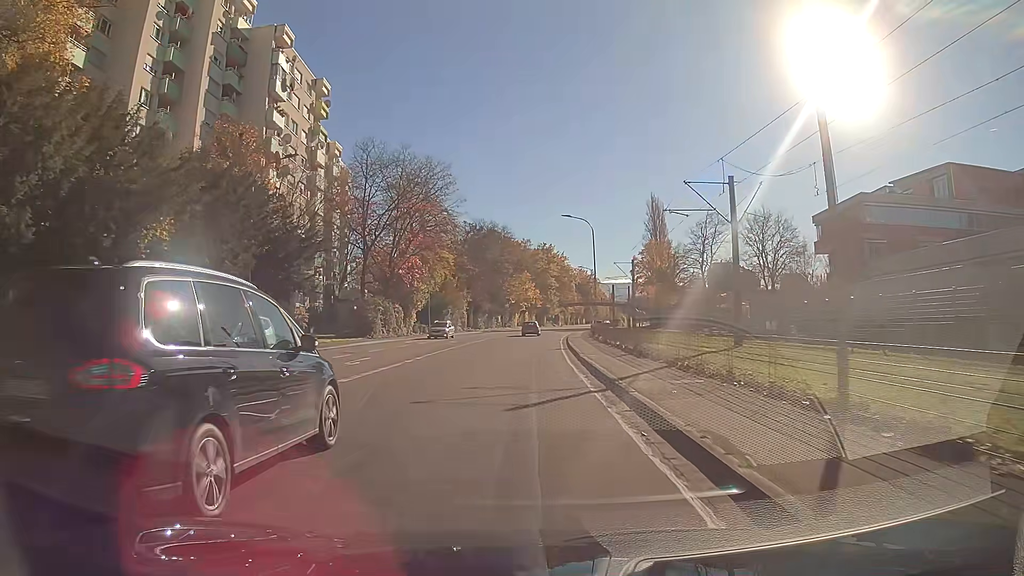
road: secondary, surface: asphalt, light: Day
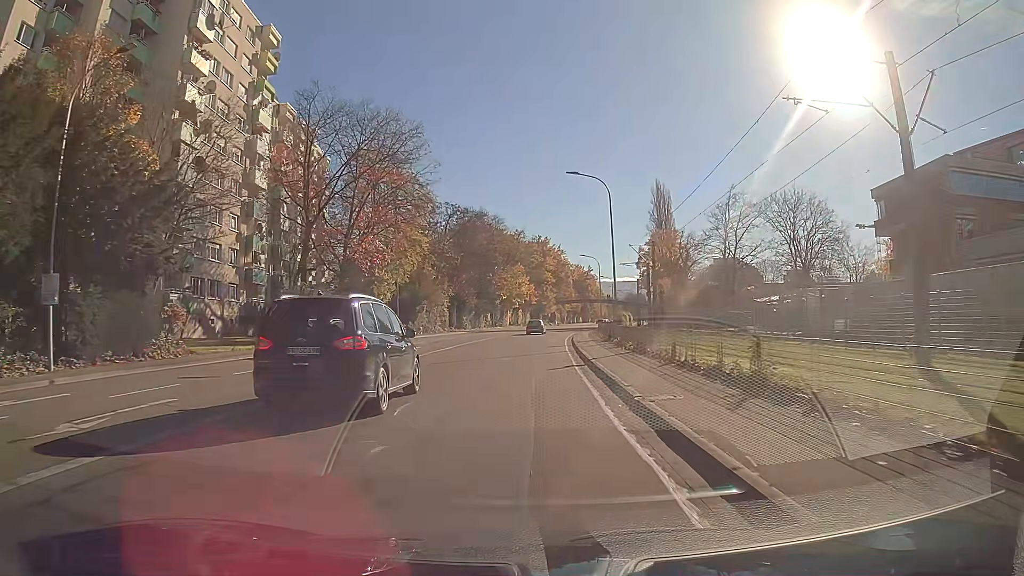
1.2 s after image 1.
(+0.1, +14.3) m; 0°
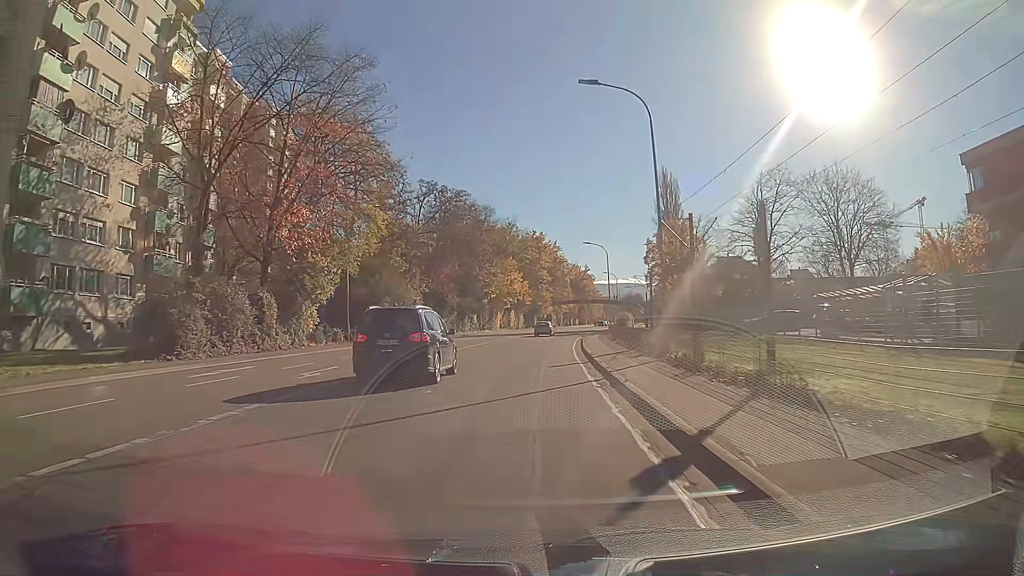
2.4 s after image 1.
(+0.1, +14.5) m; +1°
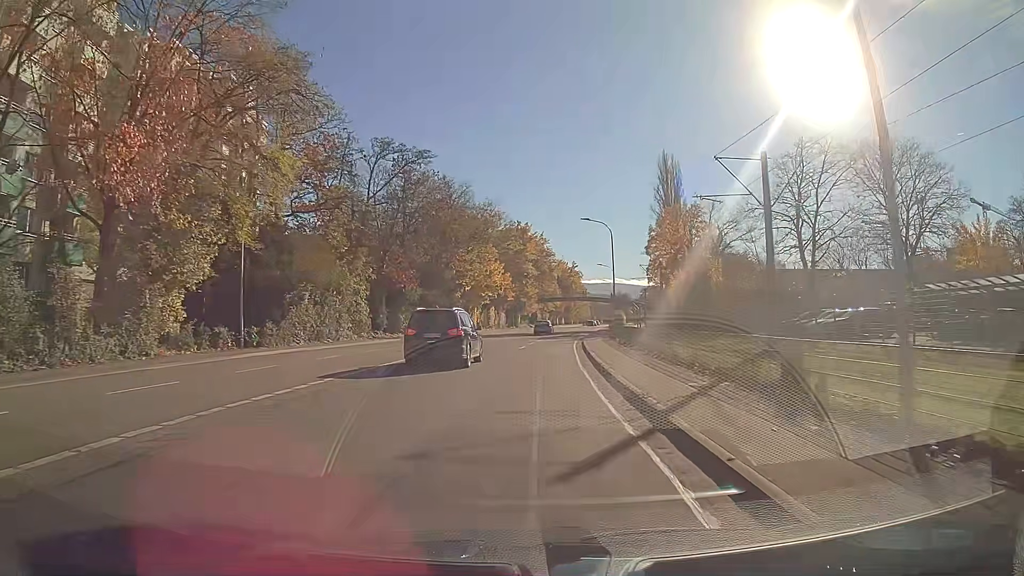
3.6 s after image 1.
(+0.1, +14.9) m; +1°
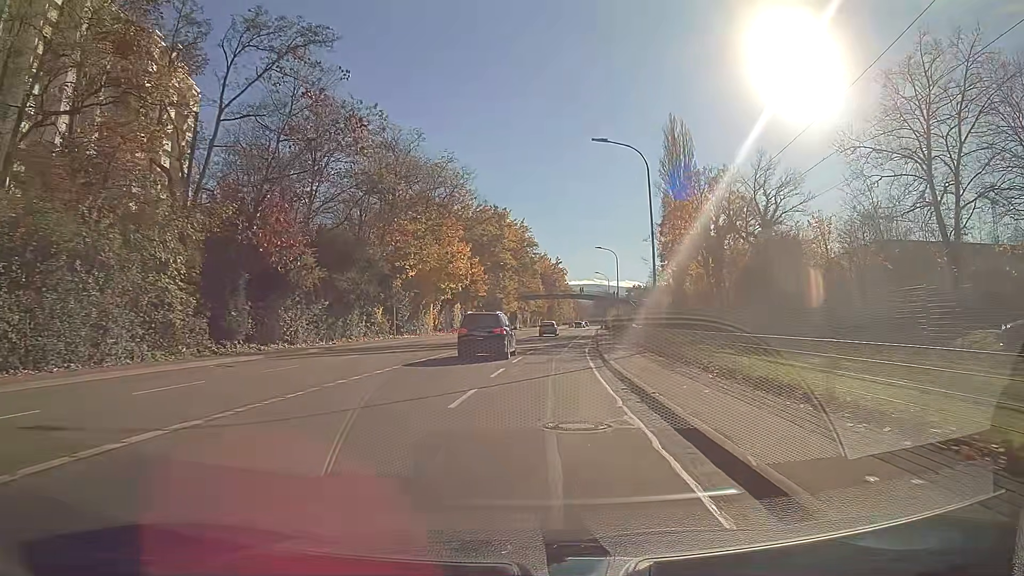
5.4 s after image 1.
(+0.4, +22.9) m; +2°
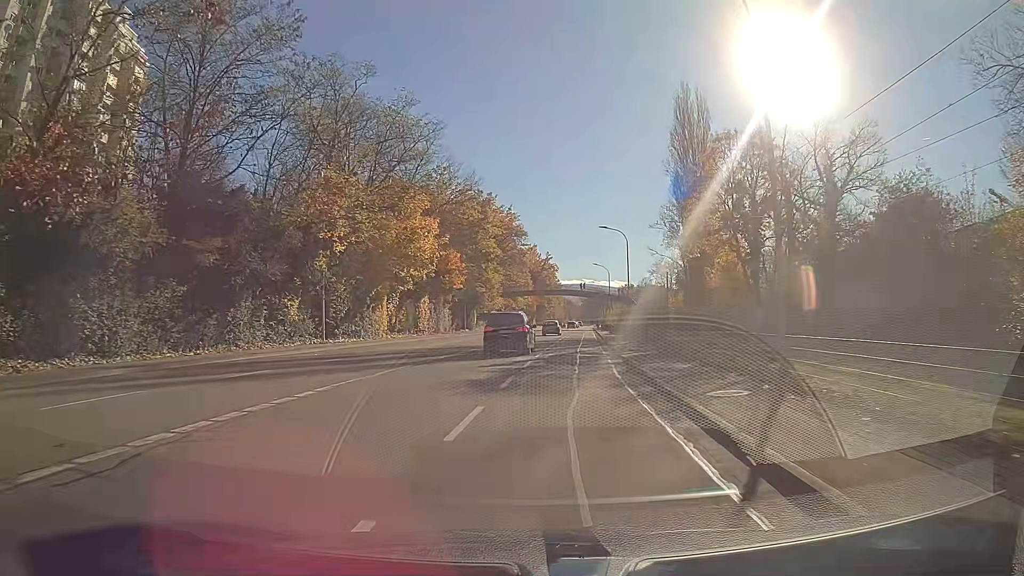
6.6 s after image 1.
(+0.1, +15.3) m; +1°
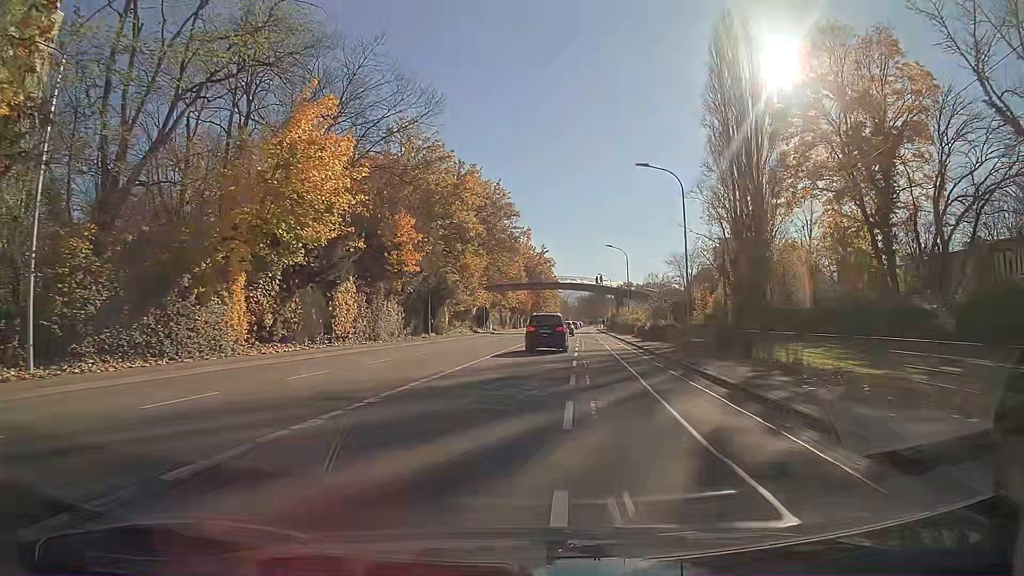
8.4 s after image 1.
(+0.1, +23.0) m; 0°
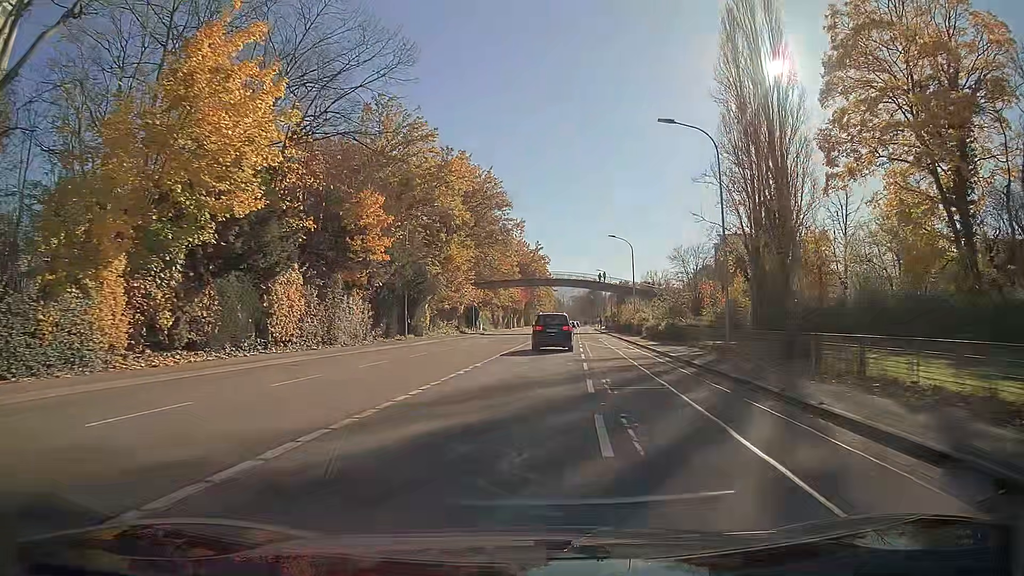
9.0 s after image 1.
(0.0, +7.7) m; +1°
(0, +10) (0, +20) (+1, +30) (+1, +40) (+2, +50) (+2, +60) (+3, +70) (+4, +80) (+4, +90) (+5, +100) m
